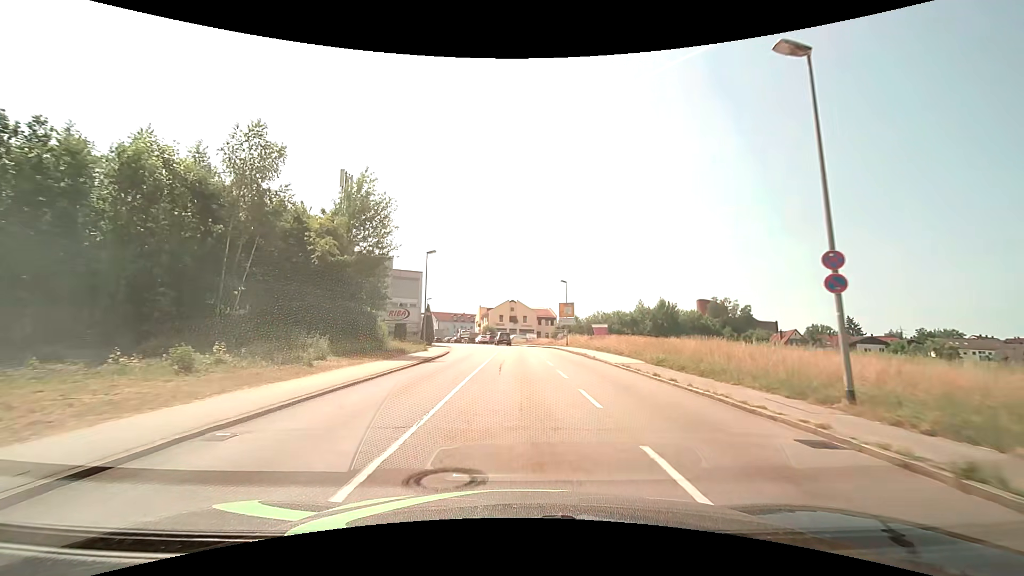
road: tertiary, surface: asphalt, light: Day
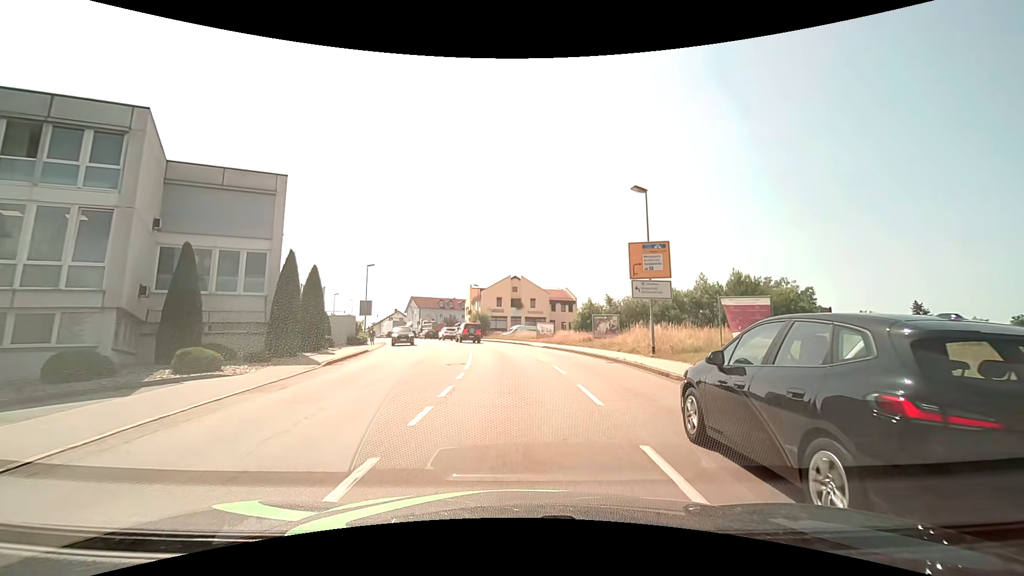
(0.0, +37.8) m; 0°
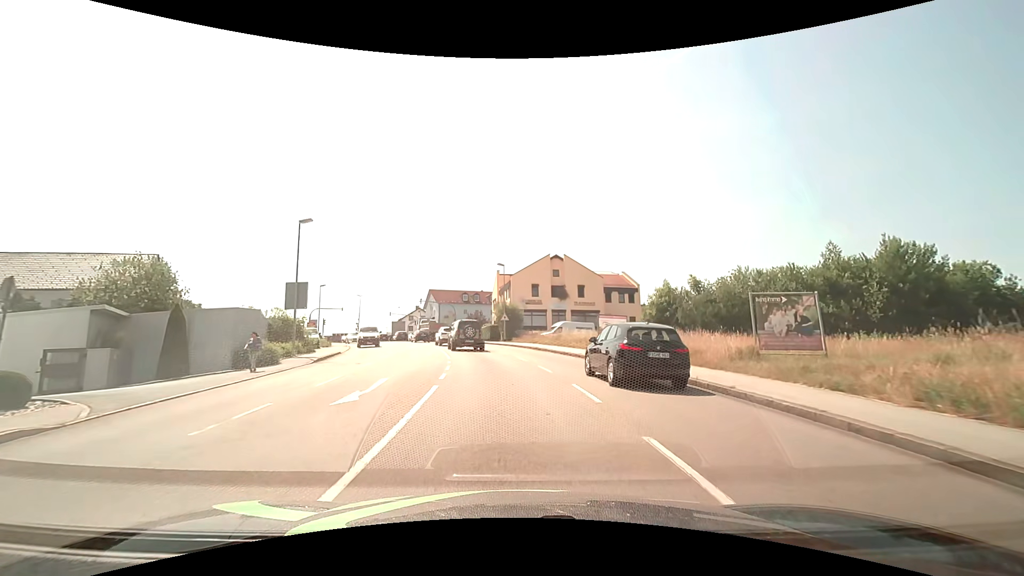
(-0.6, +23.1) m; -4°
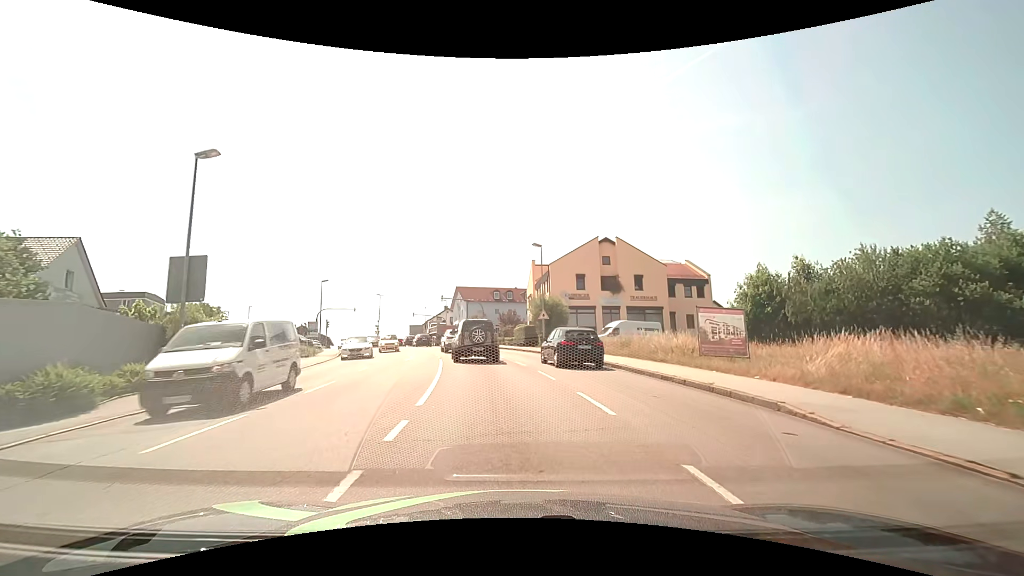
(-0.5, +12.9) m; -5°
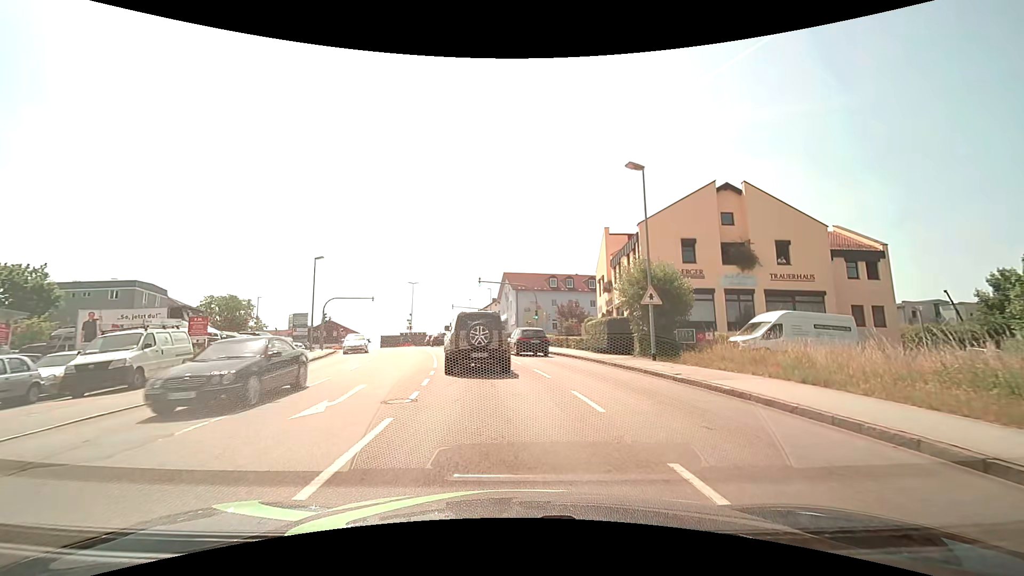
(-0.9, +17.9) m; -6°
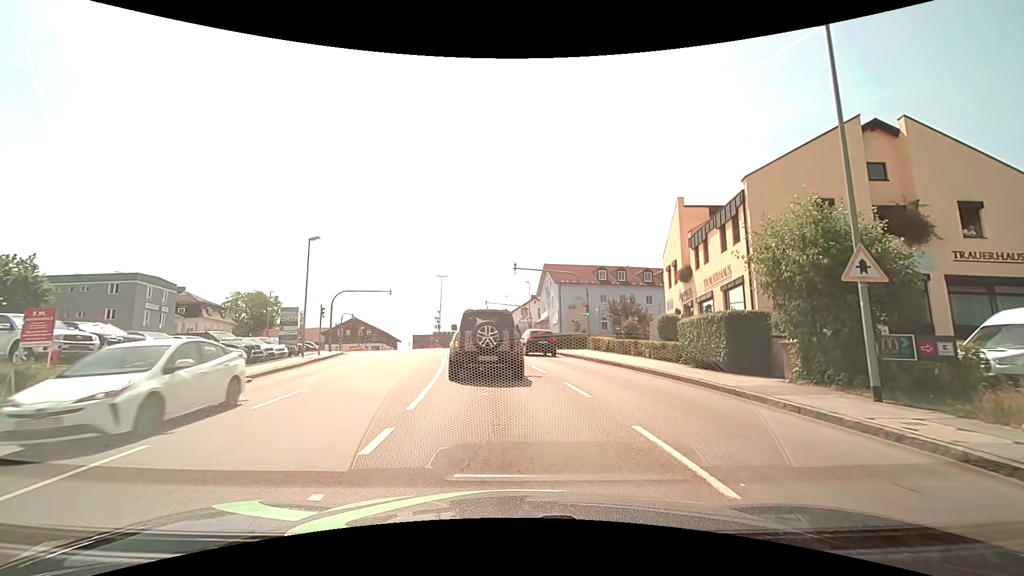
(-0.4, +10.0) m; -5°
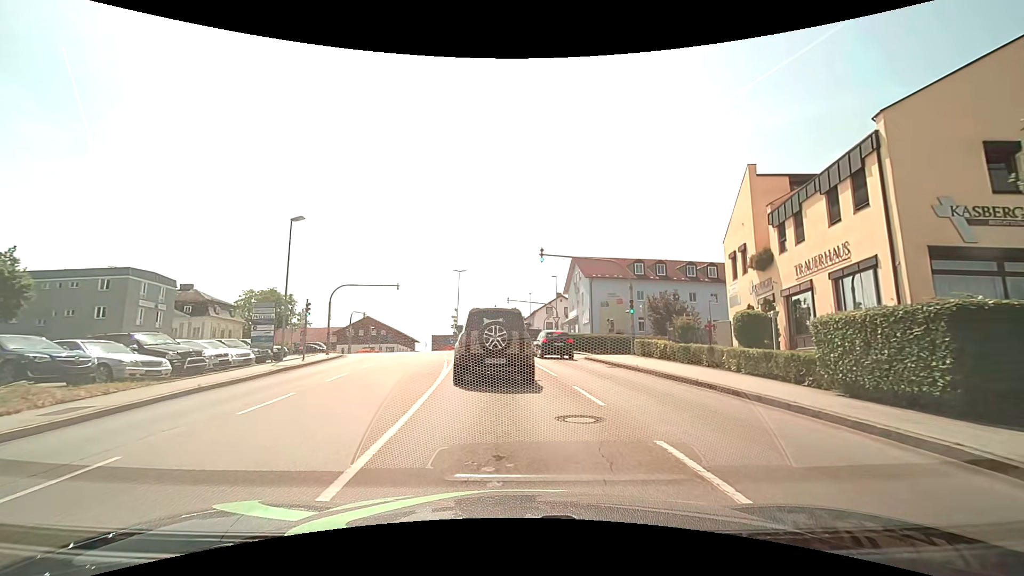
(-0.2, +6.8) m; -3°
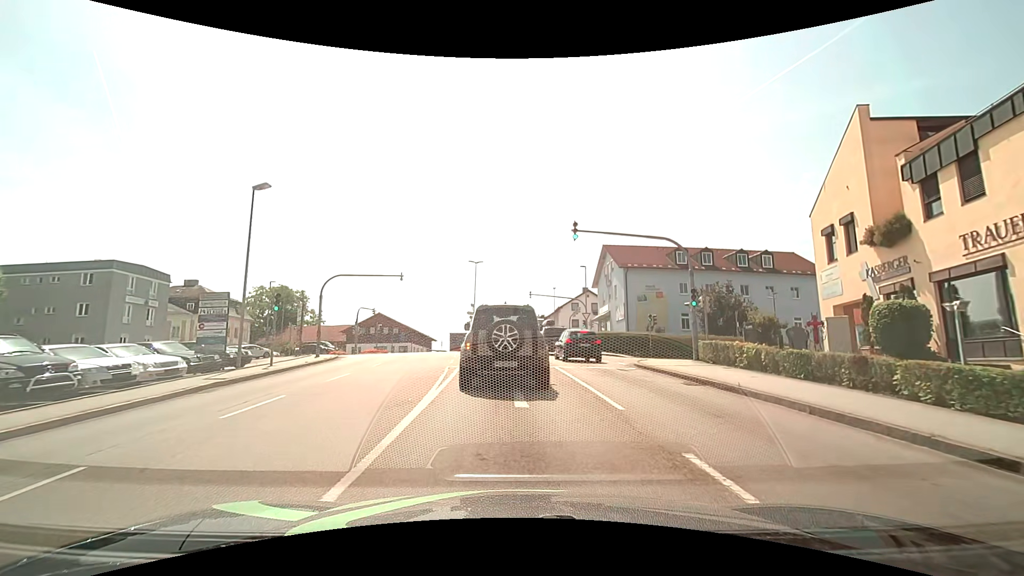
(-0.1, +6.7) m; -3°
(0, +10) (-1, +20) (-1, +30) (-1, +40) (-2, +50) (-2, +60) (-6, +69) (-15, +74) (-25, +74) (-35, +74) m
